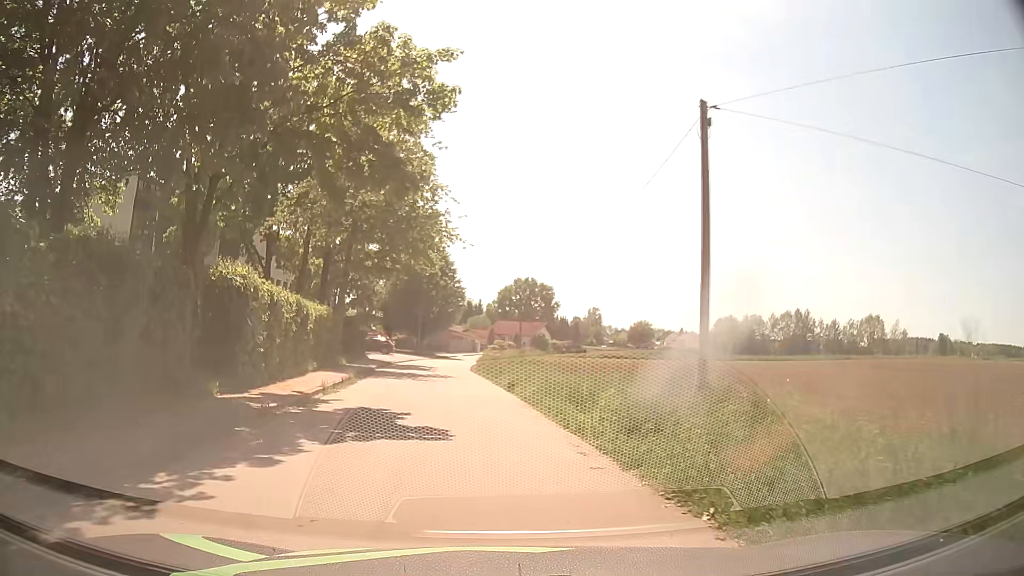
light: Day
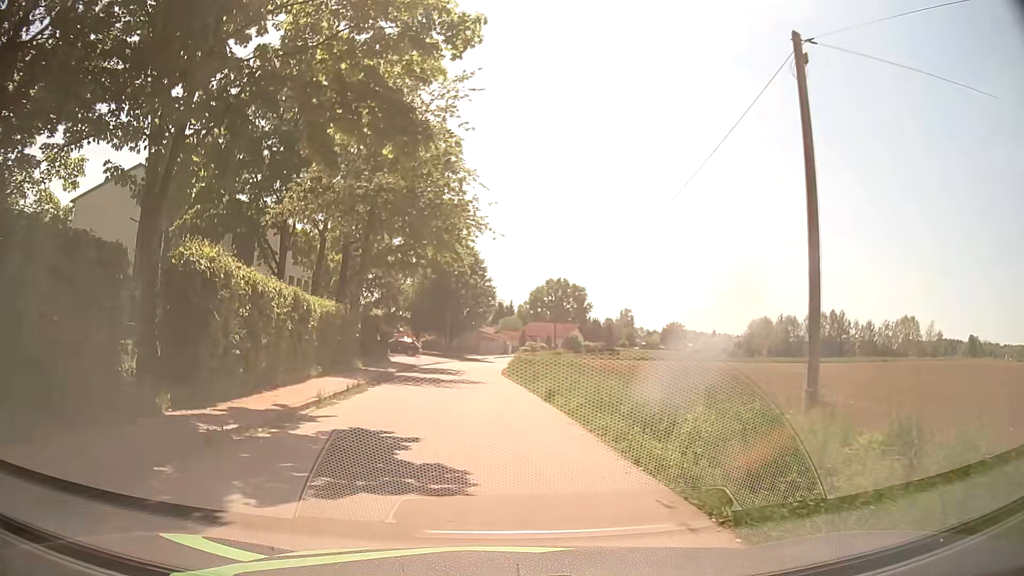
(-0.1, +3.7) m; -2°
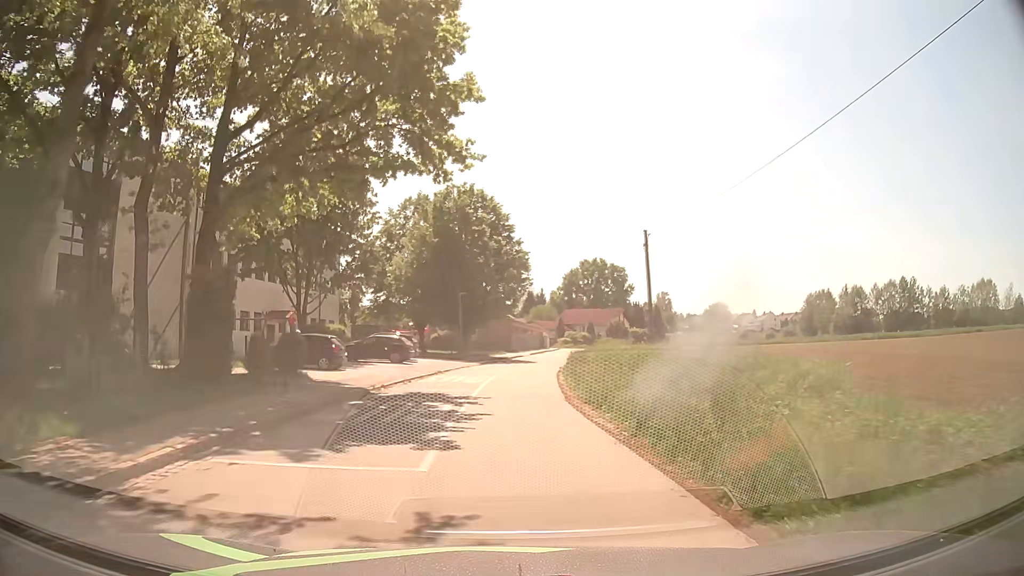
(-0.7, +24.1) m; -2°
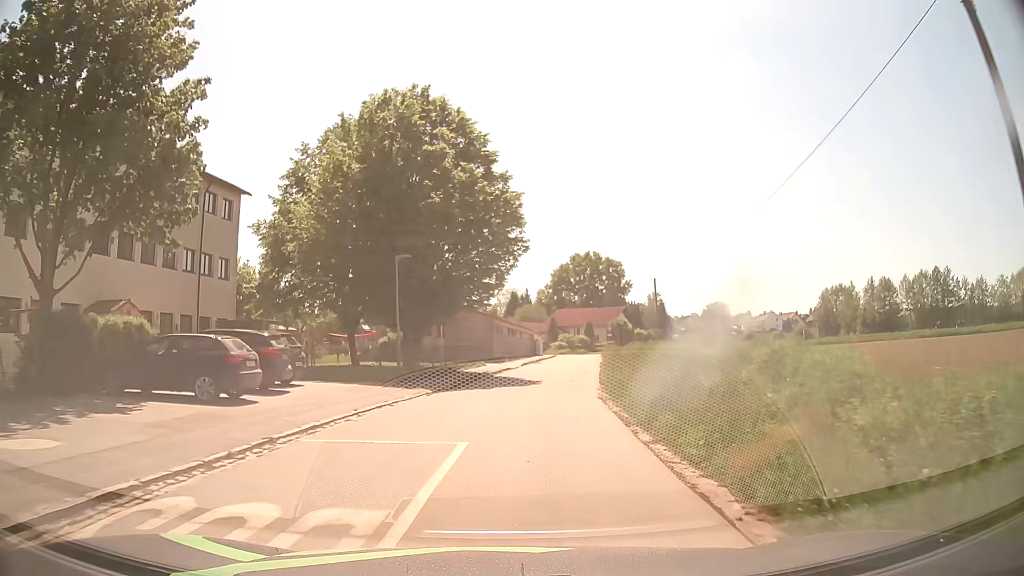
(+0.1, +21.8) m; +1°
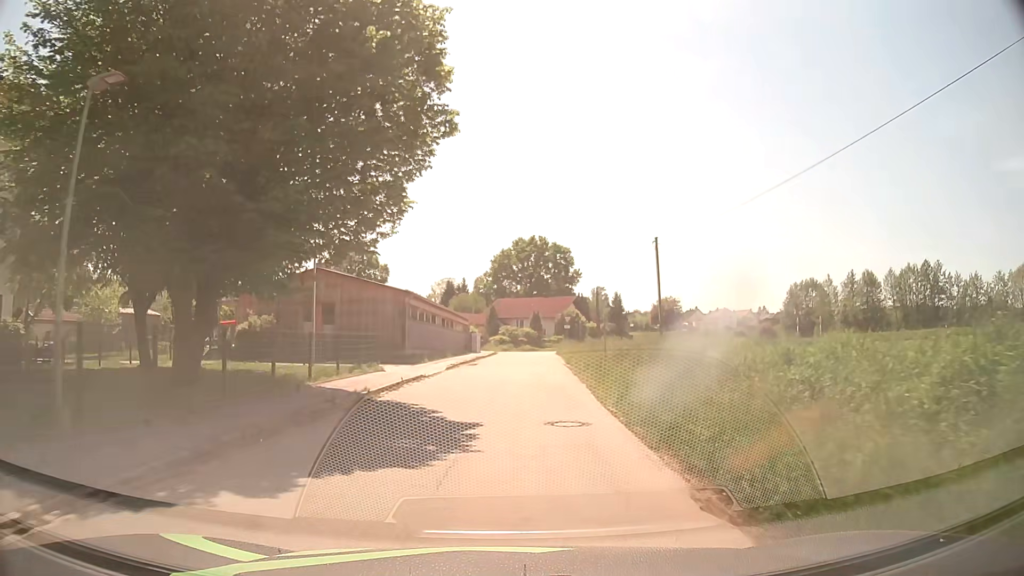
(+0.9, +17.1) m; +6°
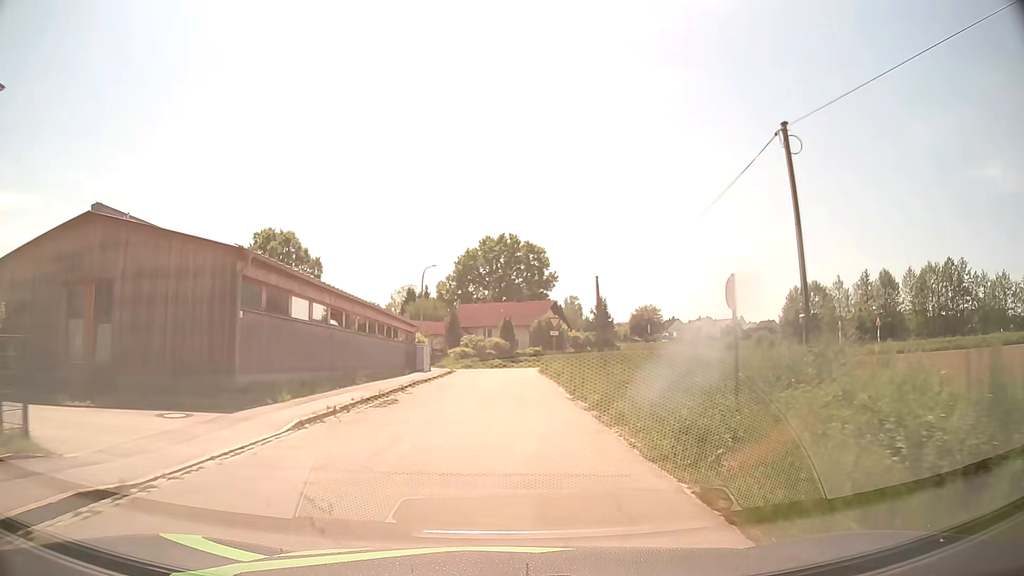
(+0.3, +18.0) m; +3°
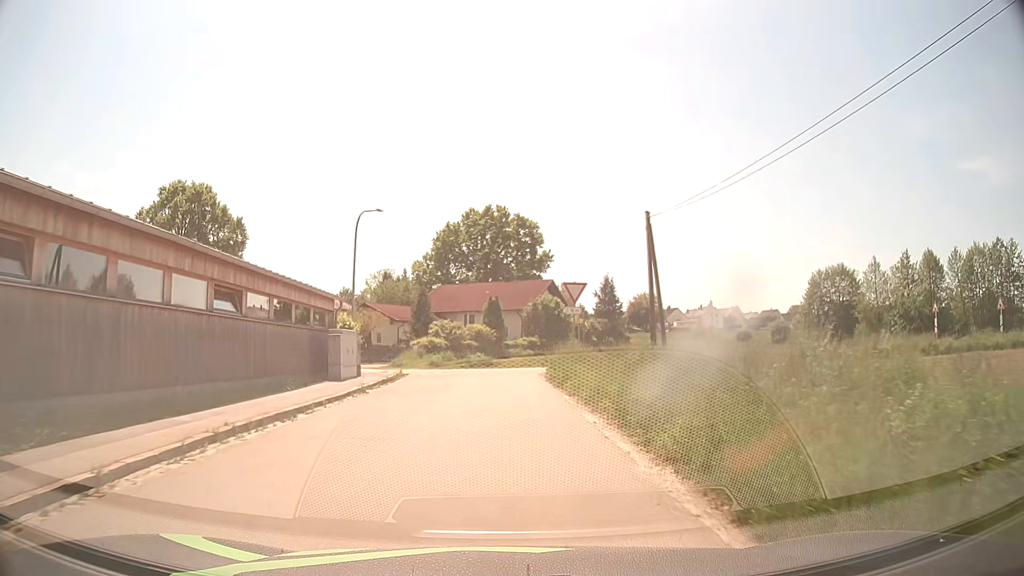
(0.0, +17.6) m; 0°
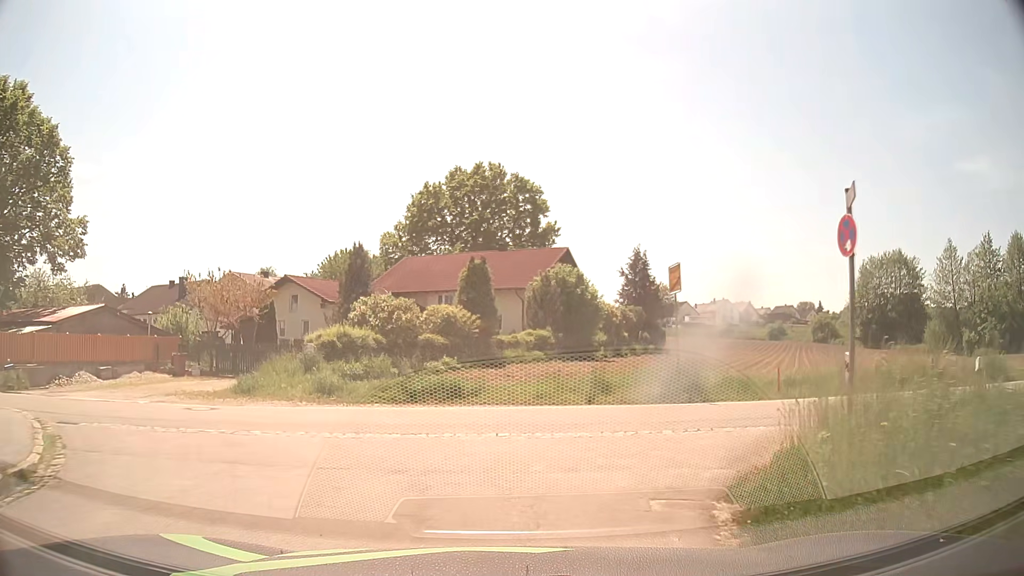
(0.0, +22.7) m; 0°
